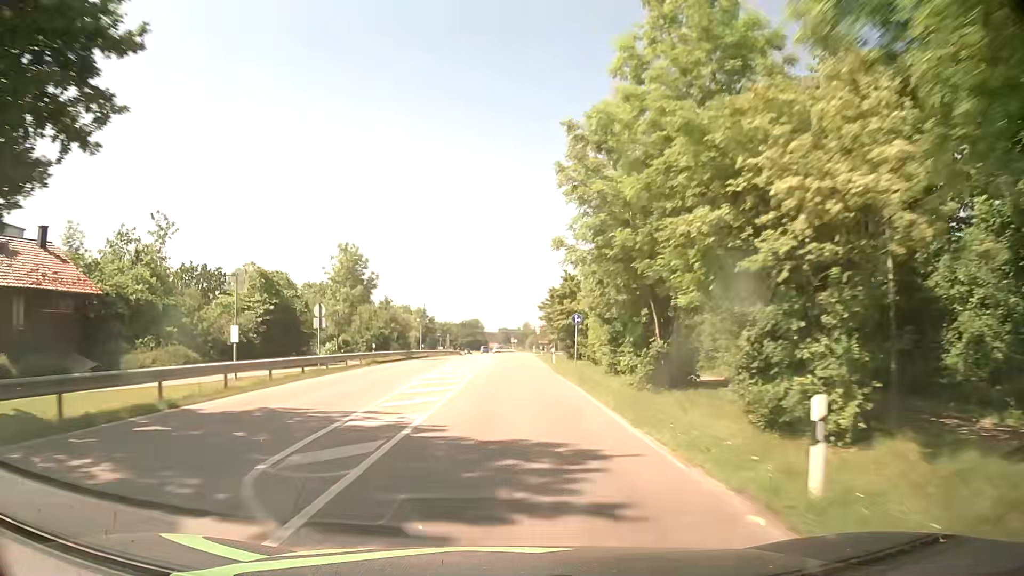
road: secondary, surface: asphalt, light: Day
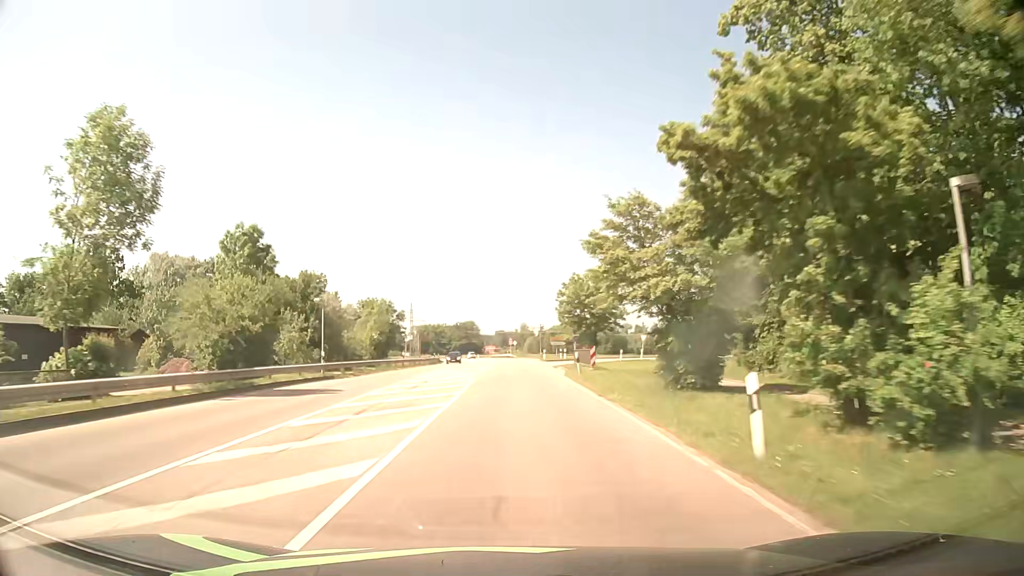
(+0.3, +37.5) m; 0°
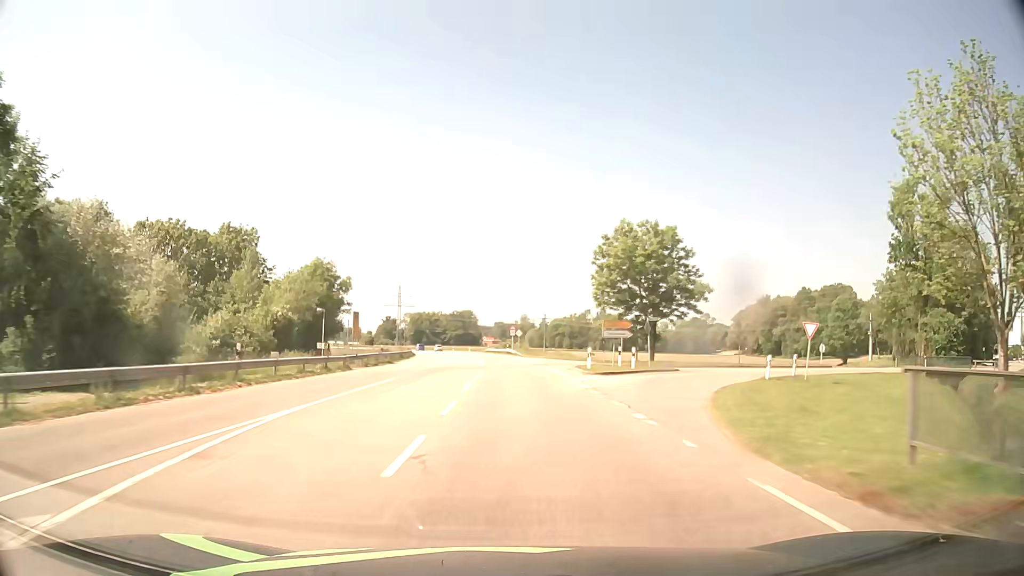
(0.0, +37.5) m; 0°
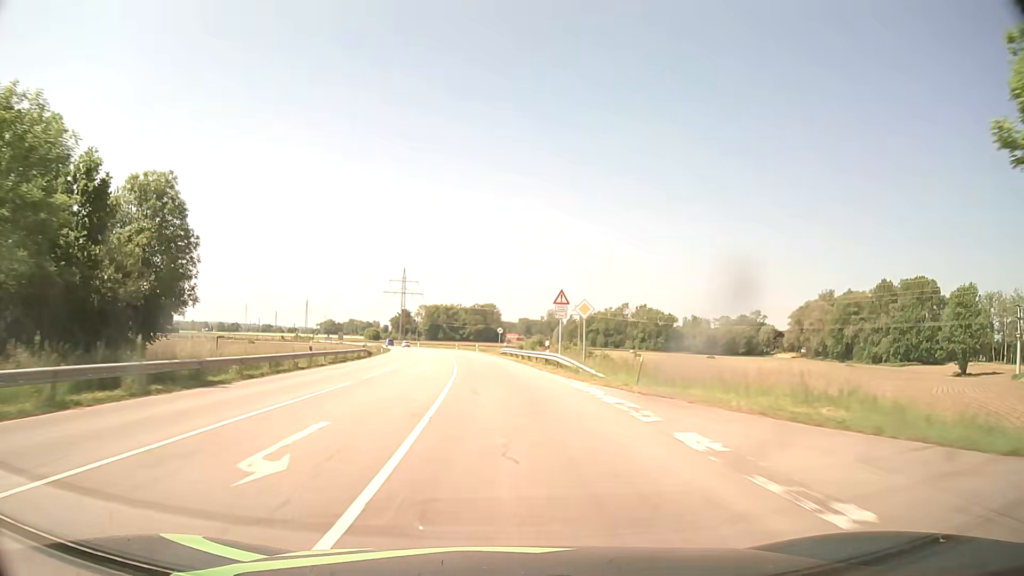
(-0.6, +50.2) m; -2°
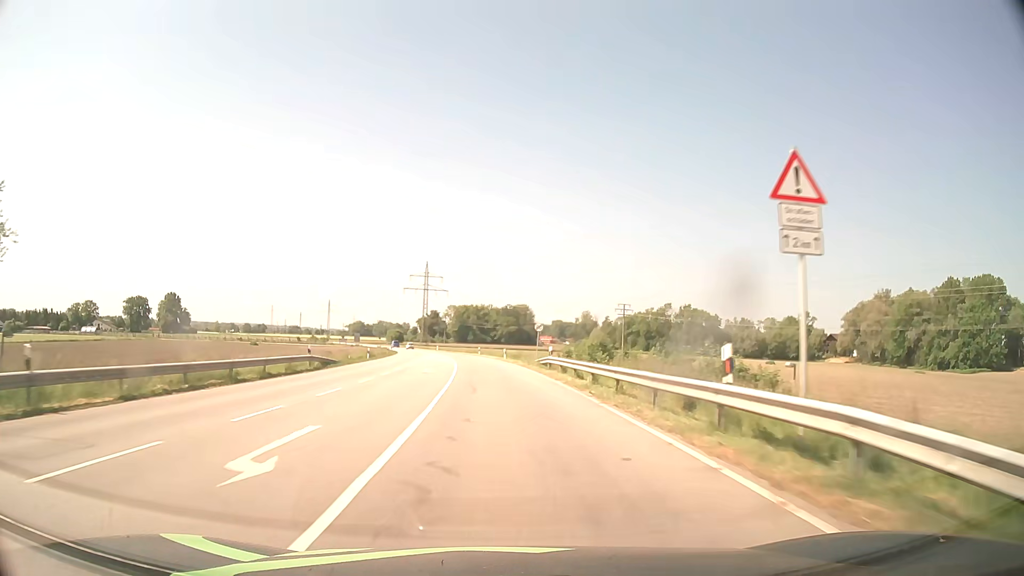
(-0.7, +25.1) m; -3°
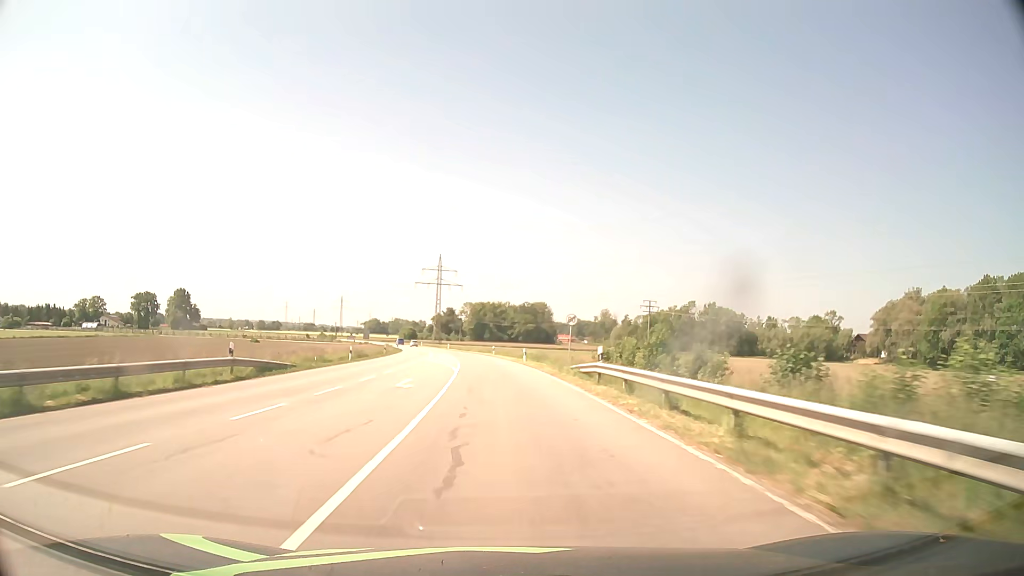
(-0.2, +12.6) m; -2°
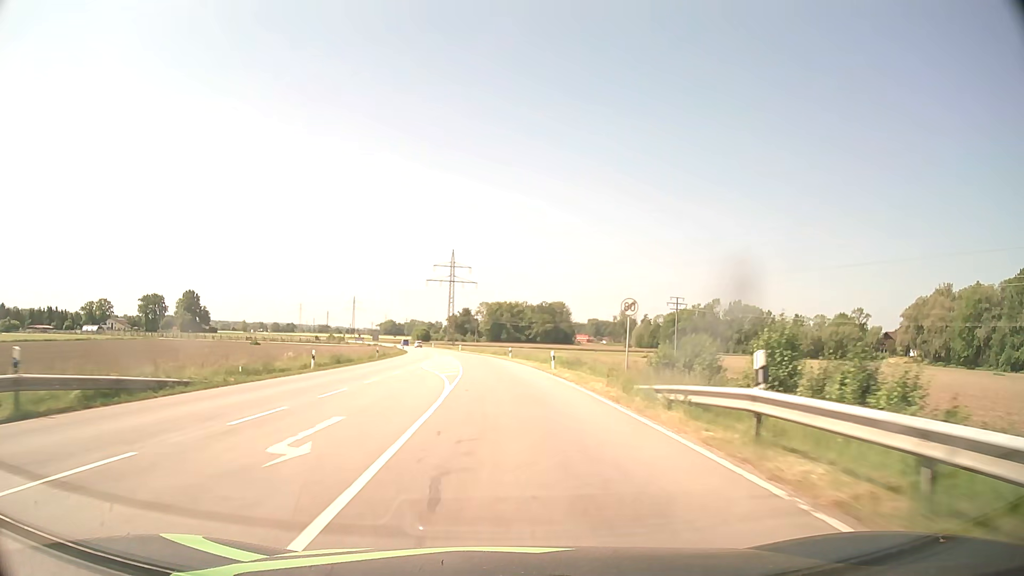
(-0.2, +12.6) m; -1°
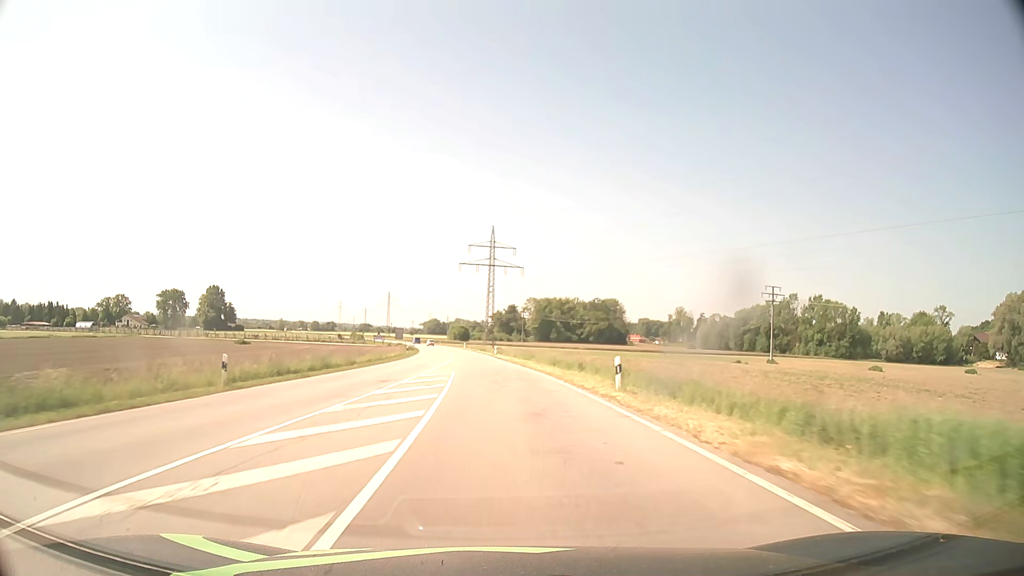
(-1.3, +37.6) m; -4°
(0, +10) (0, +20) (-1, +30) (-1, +40) (-2, +50) (-3, +60) (-4, +70) (-5, +80) (-6, +90) (-7, +100) m
